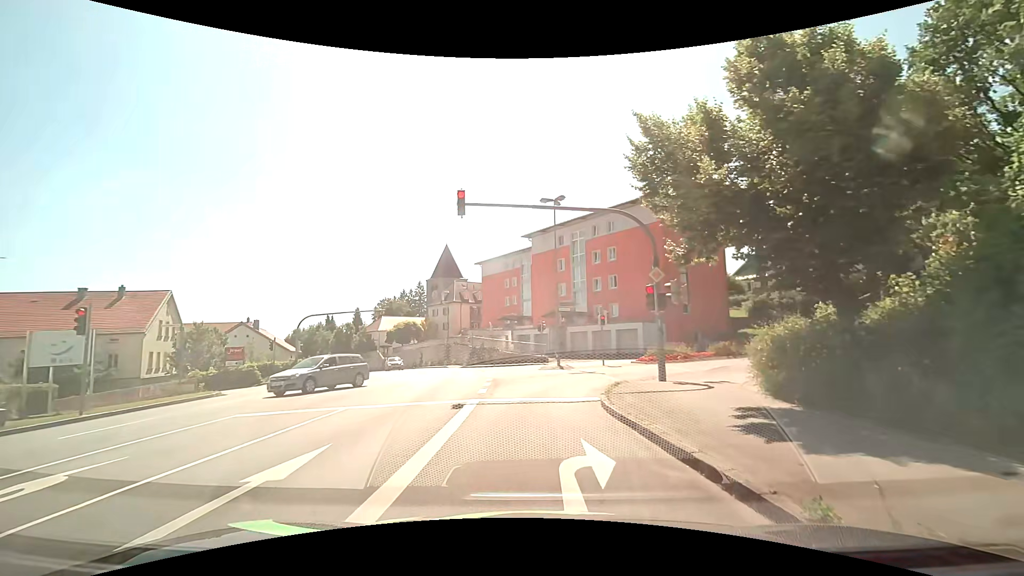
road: tertiary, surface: asphalt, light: Day
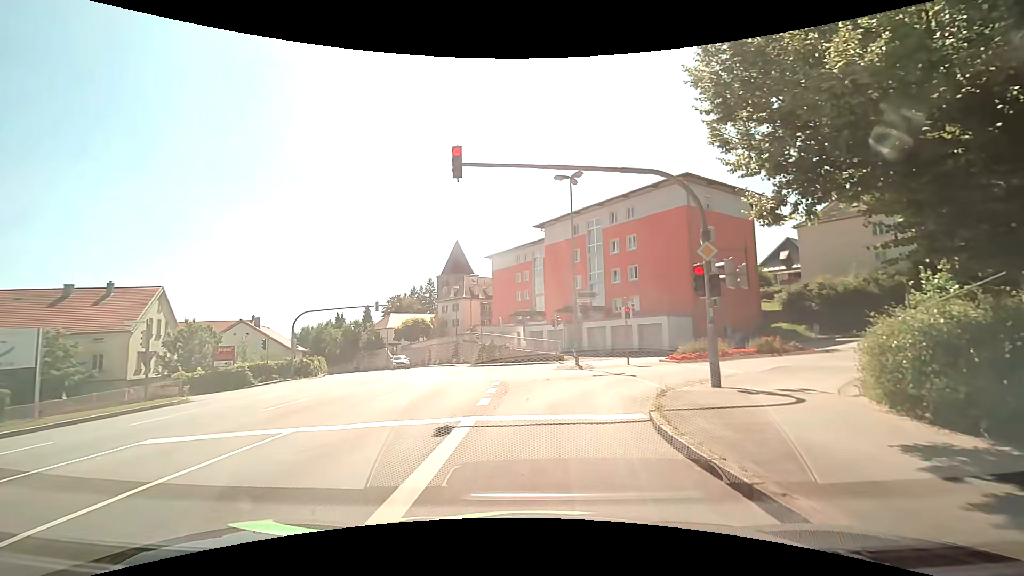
(0.0, +3.5) m; -1°
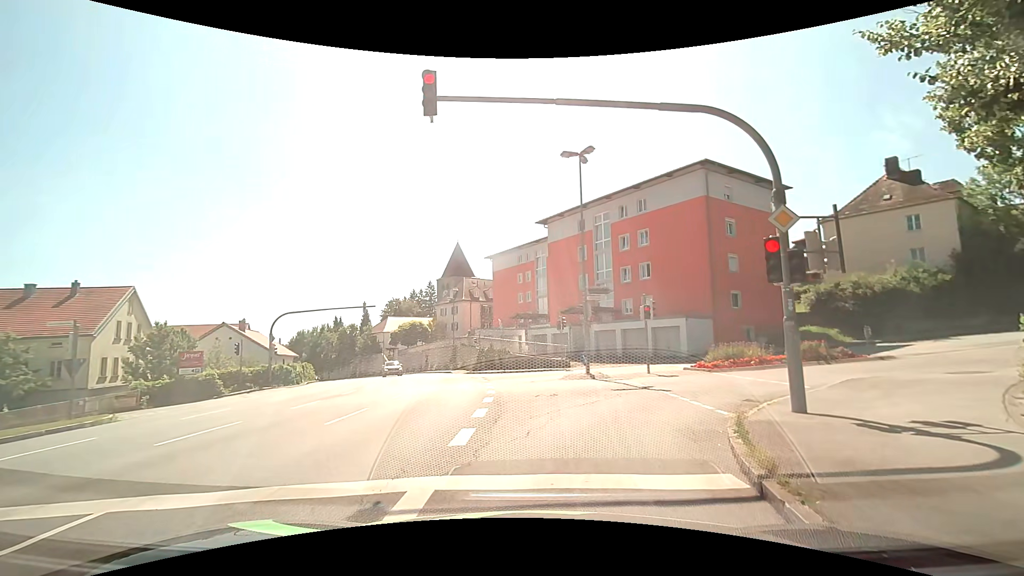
(0.0, +3.7) m; 0°
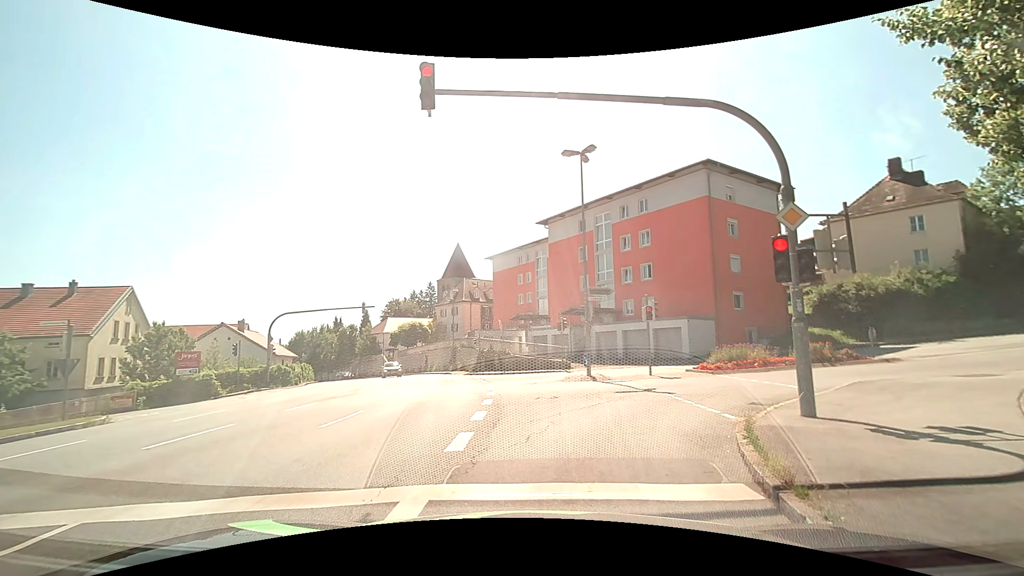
(0.0, +0.3) m; 0°
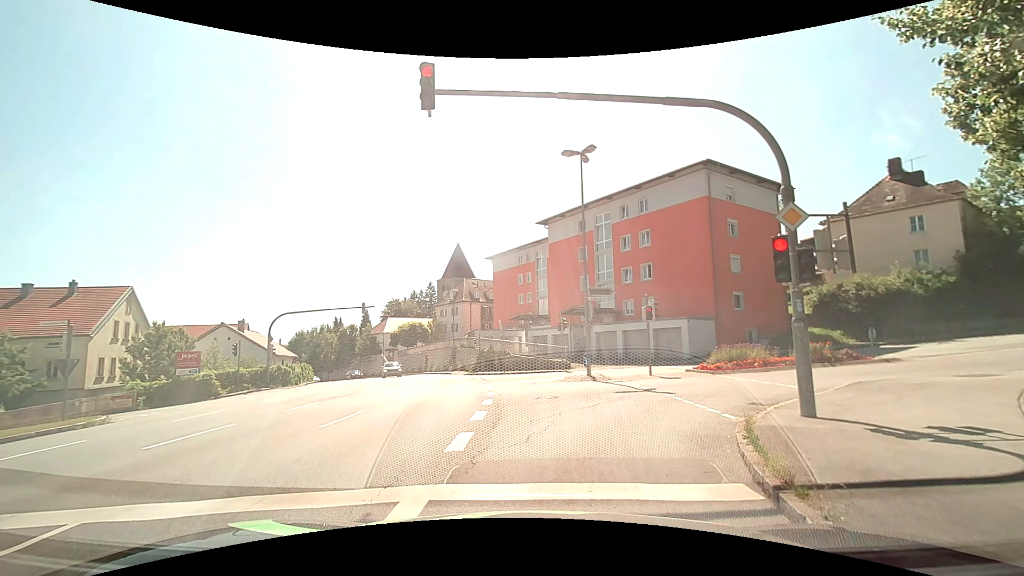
(0.0, 0.0) m; 0°
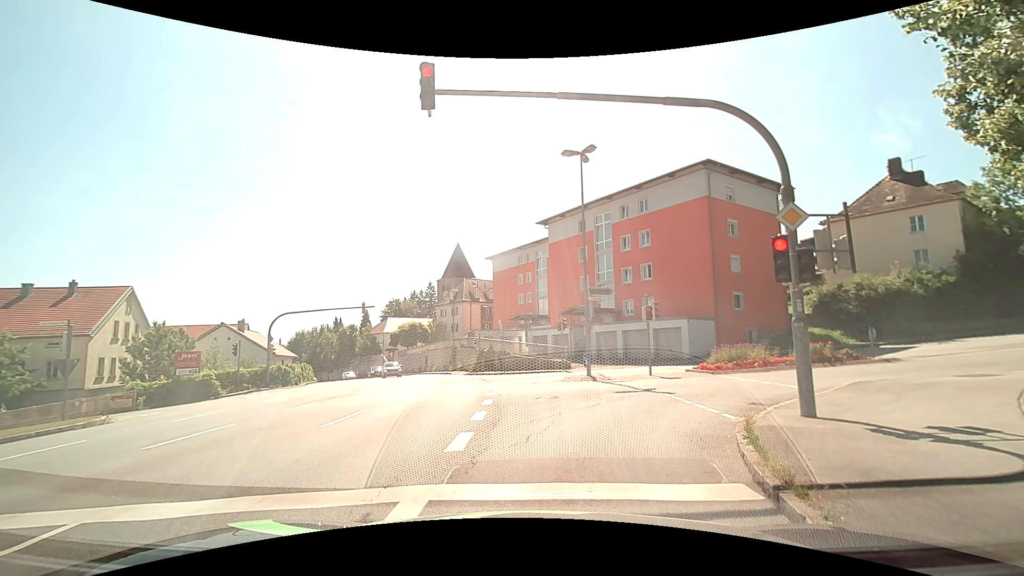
(0.0, 0.0) m; 0°
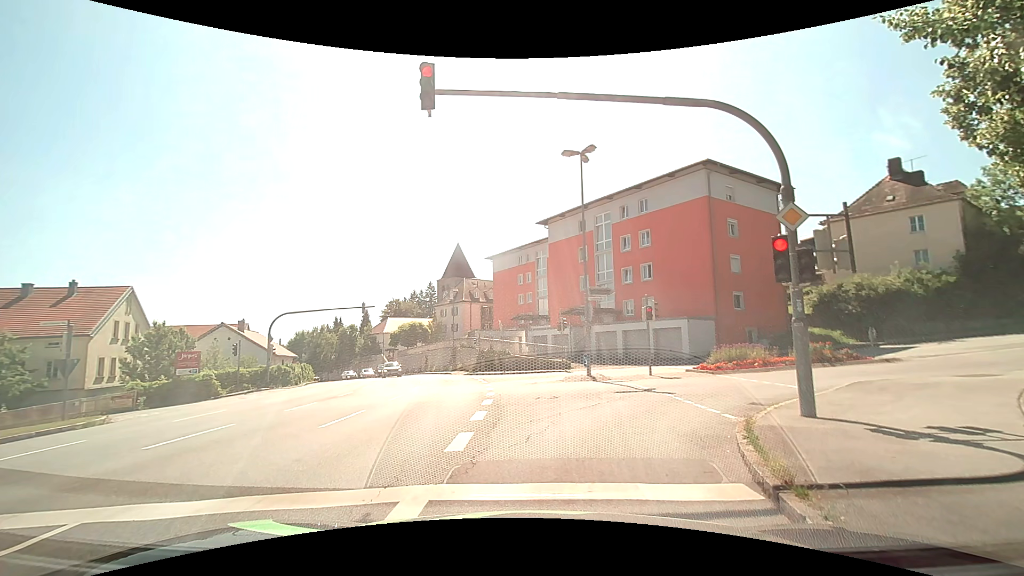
(0.0, 0.0) m; 0°
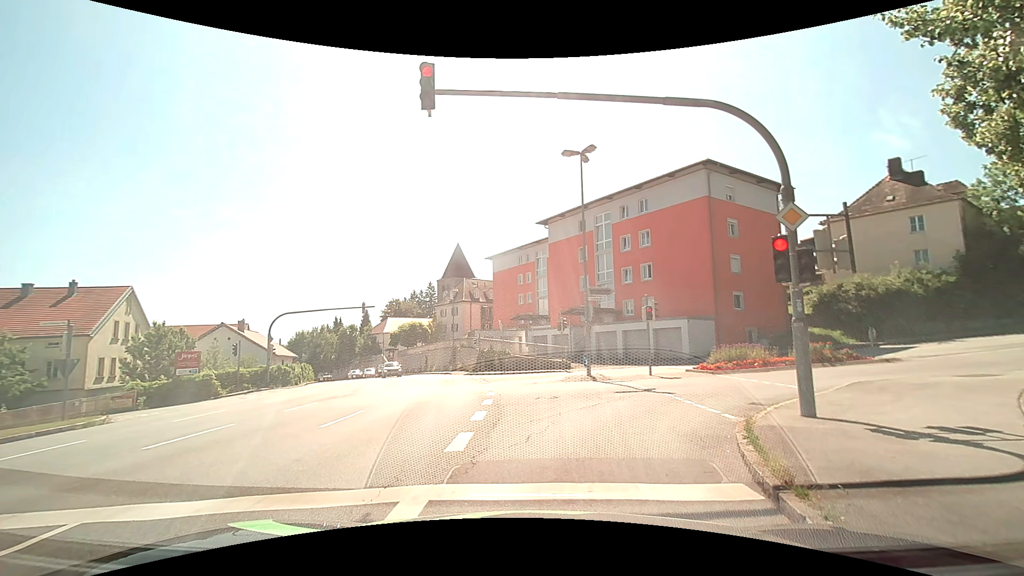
(0.0, 0.0) m; 0°
